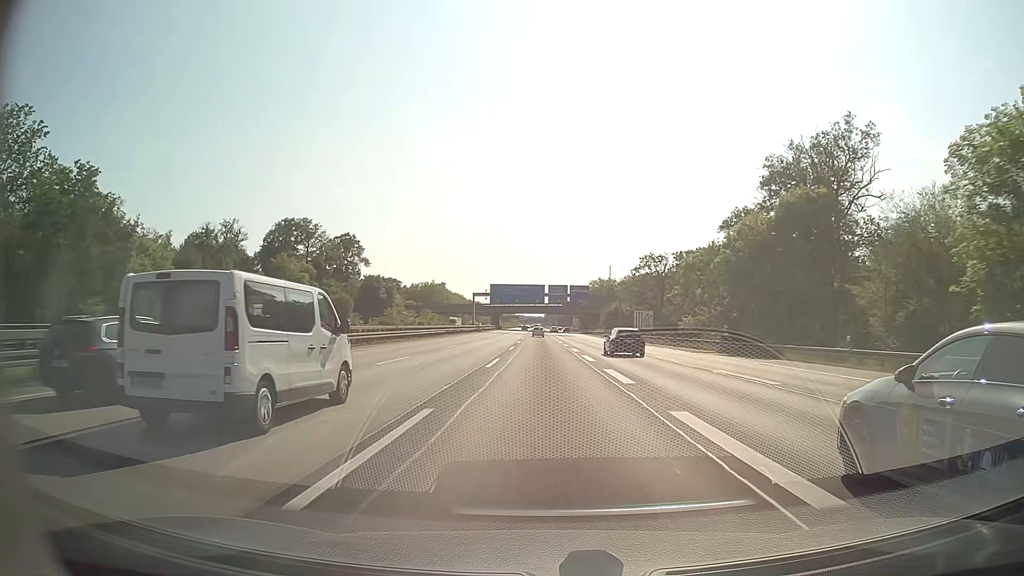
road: motorway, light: Day
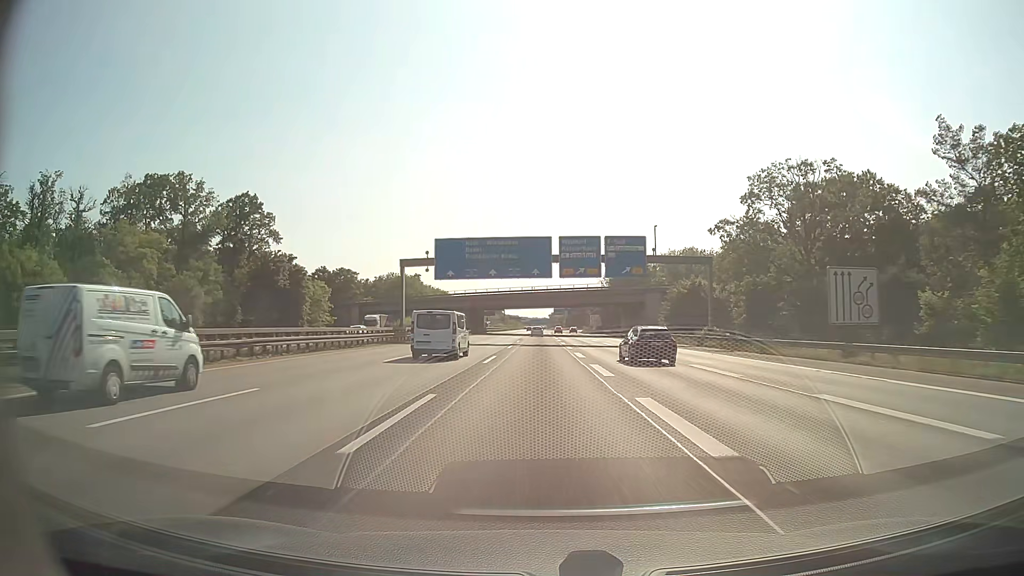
(-0.2, +69.8) m; 0°
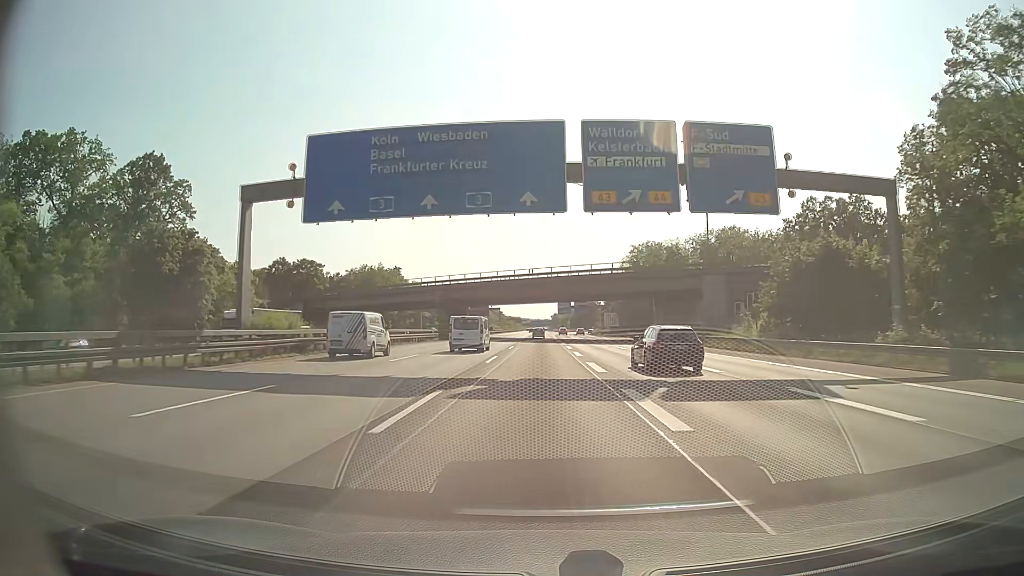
(-0.1, +34.8) m; 0°
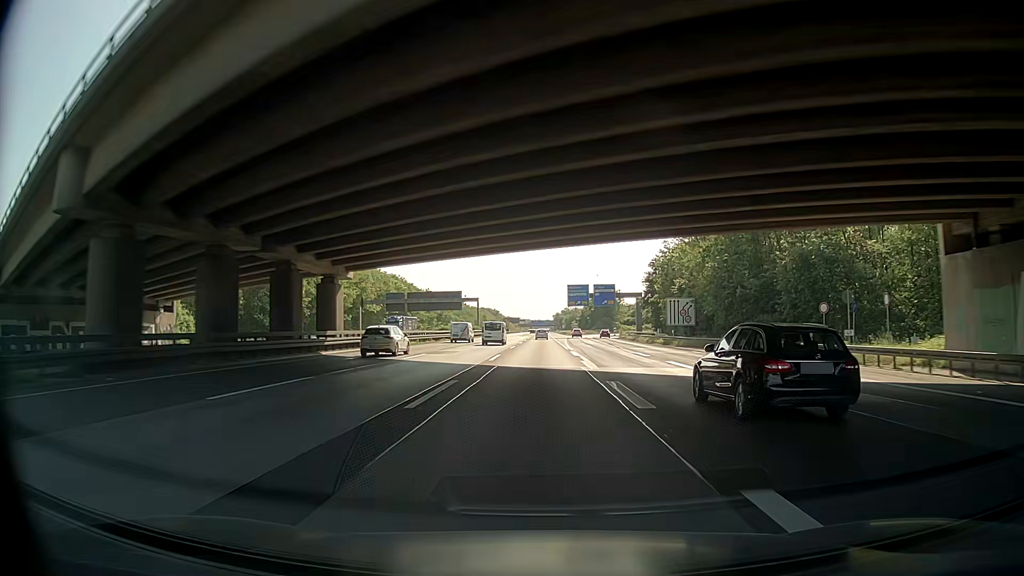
(-0.1, +69.6) m; 0°
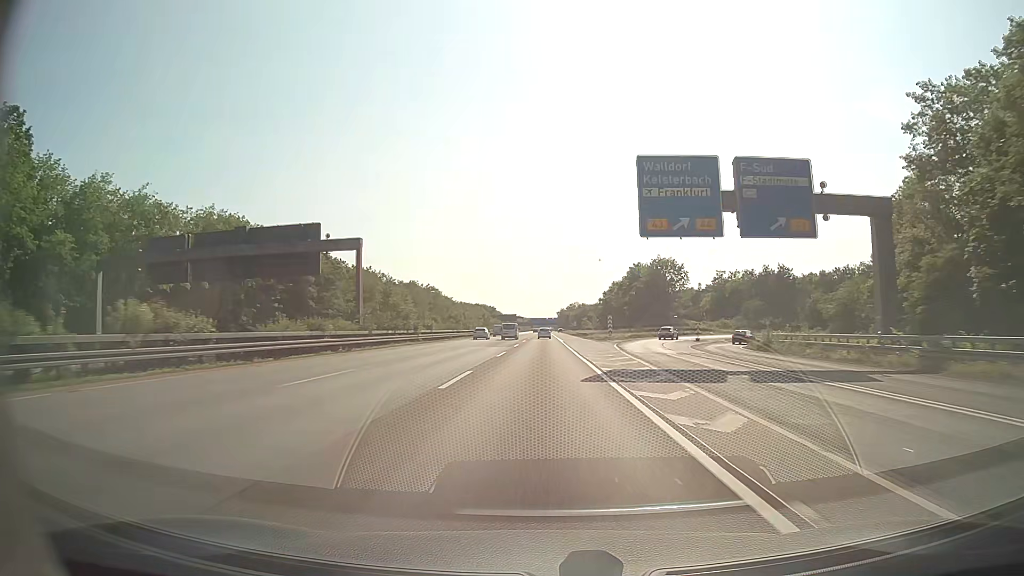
(+0.5, +87.0) m; 0°
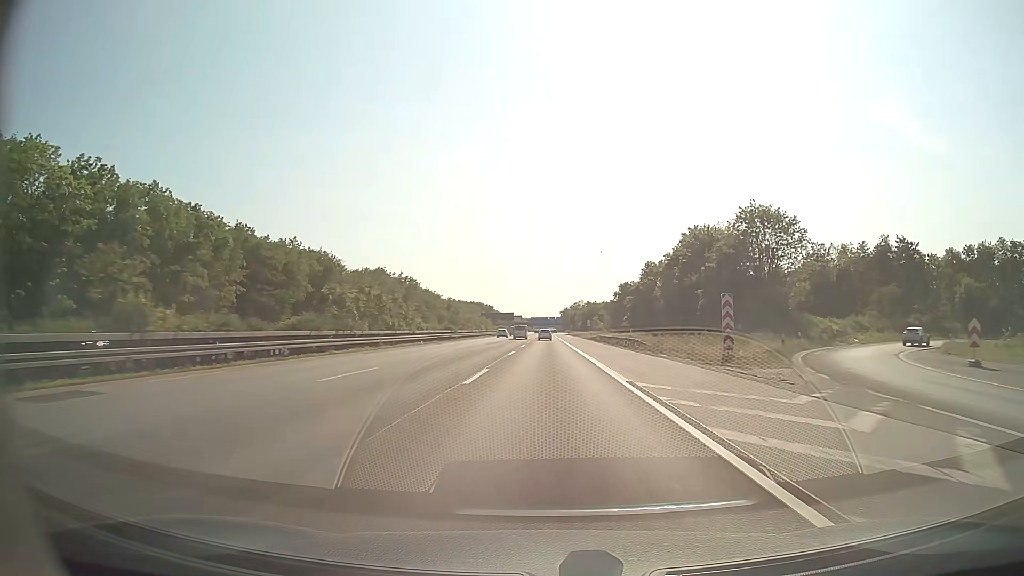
(0.0, +52.2) m; 0°
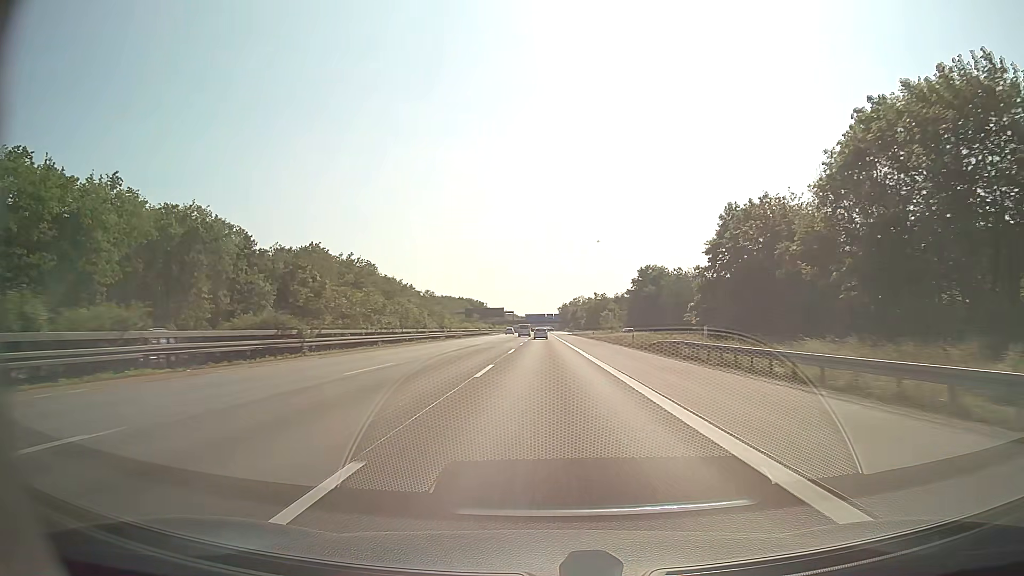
(+0.1, +52.2) m; 0°
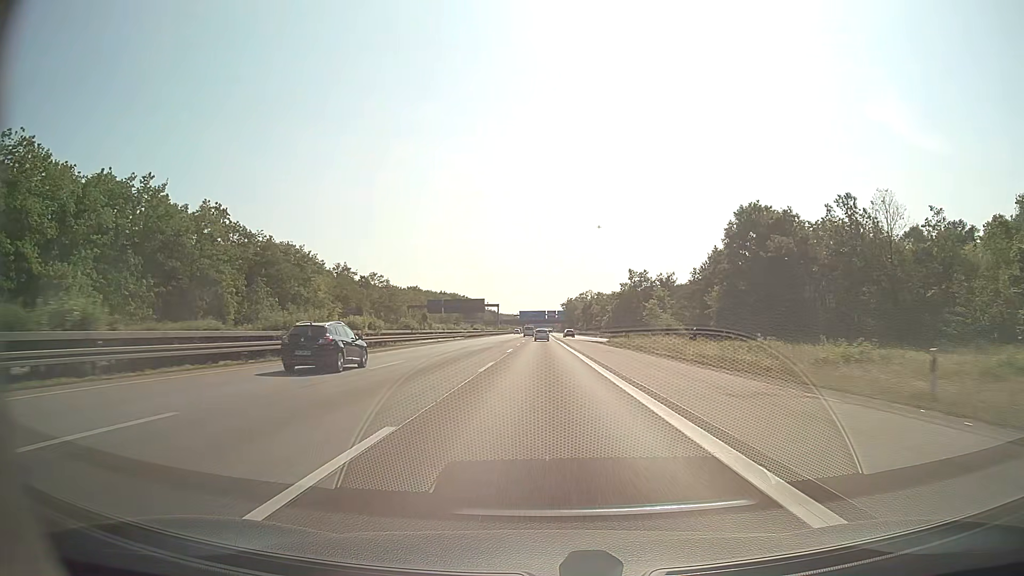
(+0.3, +87.0) m; 0°
(0, +10) (0, +20) (0, +30) (0, +40) (0, +50) (0, +60) (0, +70) (0, +80) (0, +90) (0, +100) m
